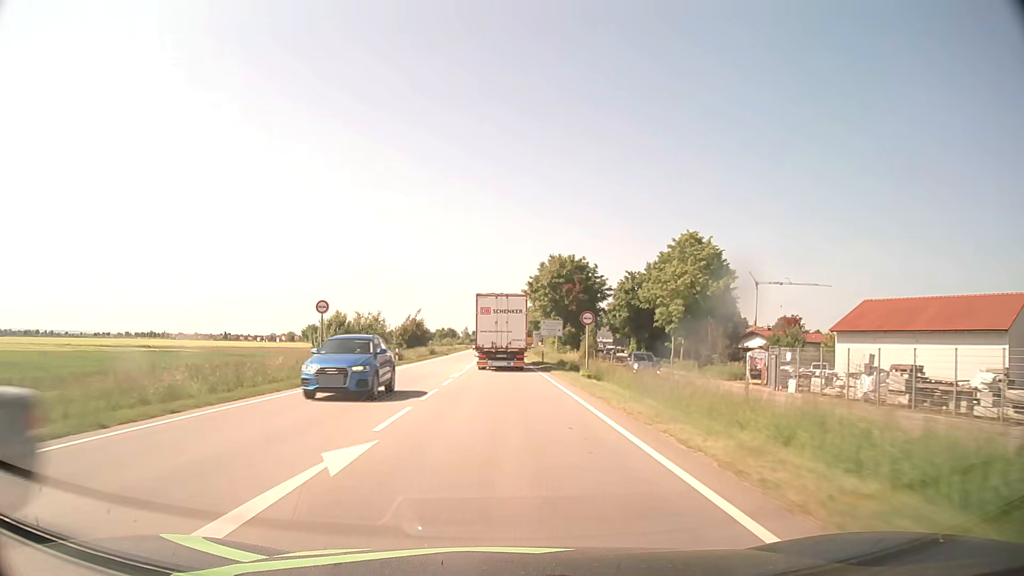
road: primary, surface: asphalt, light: Day
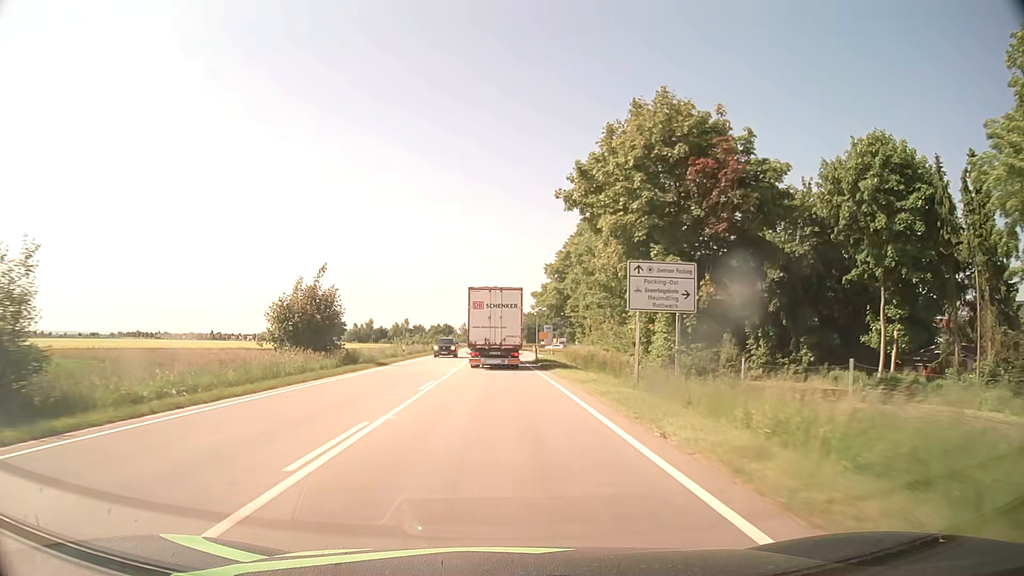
(-0.2, +45.2) m; 0°
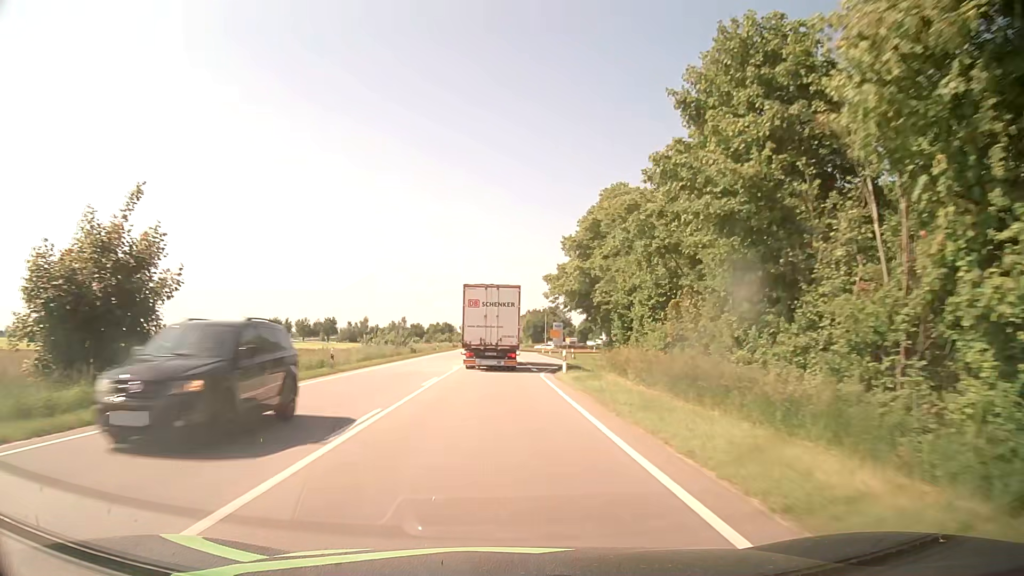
(-0.1, +21.4) m; 0°
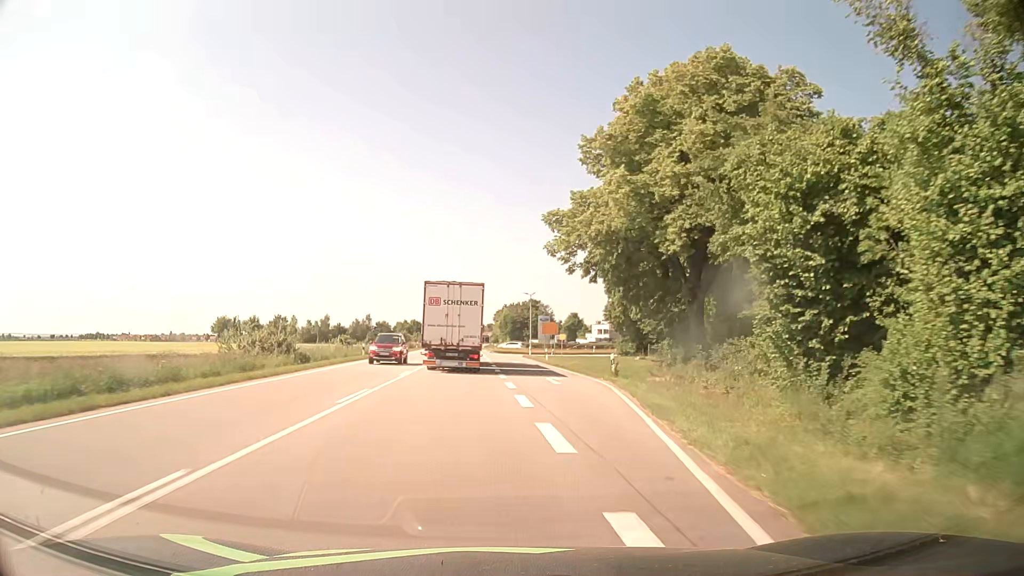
(+0.3, +30.3) m; +2°
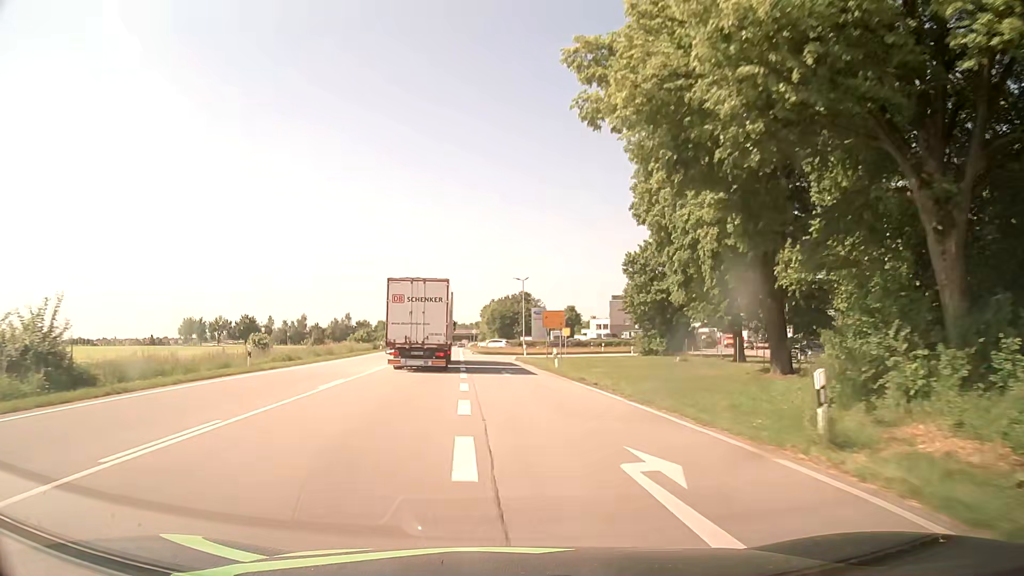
(+0.3, +19.5) m; +1°
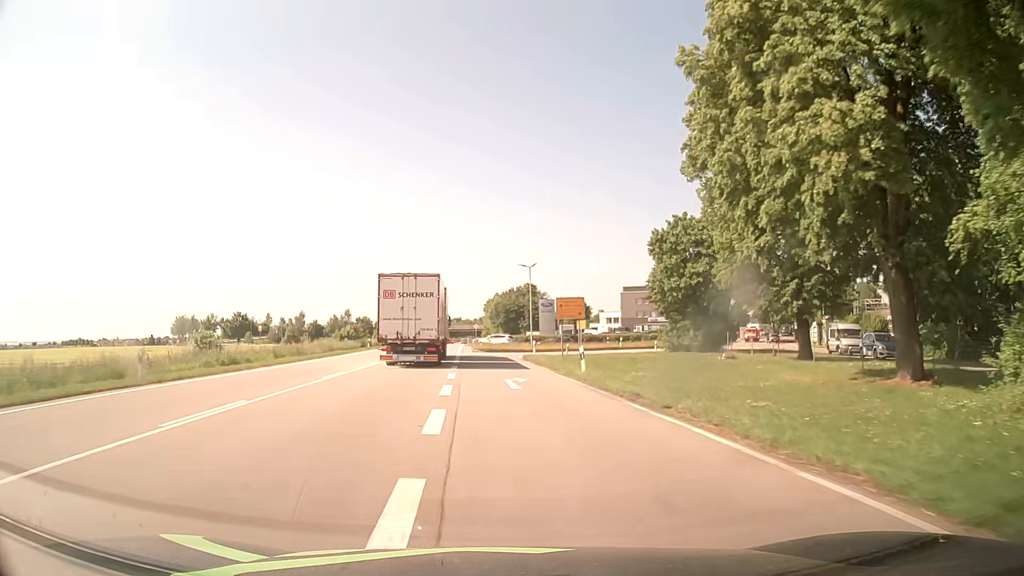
(0.0, +9.2) m; -1°
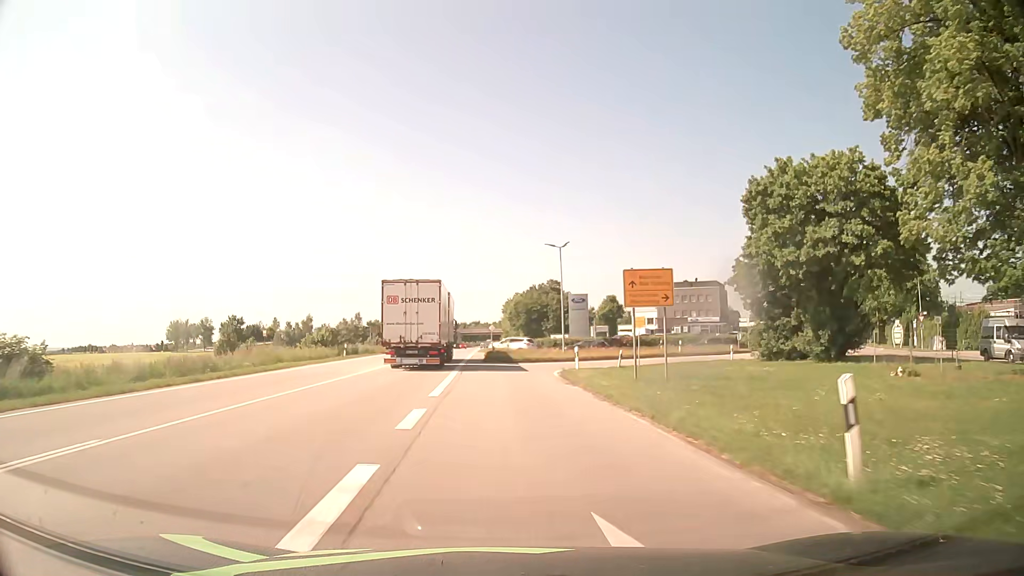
(-0.1, +17.0) m; -2°
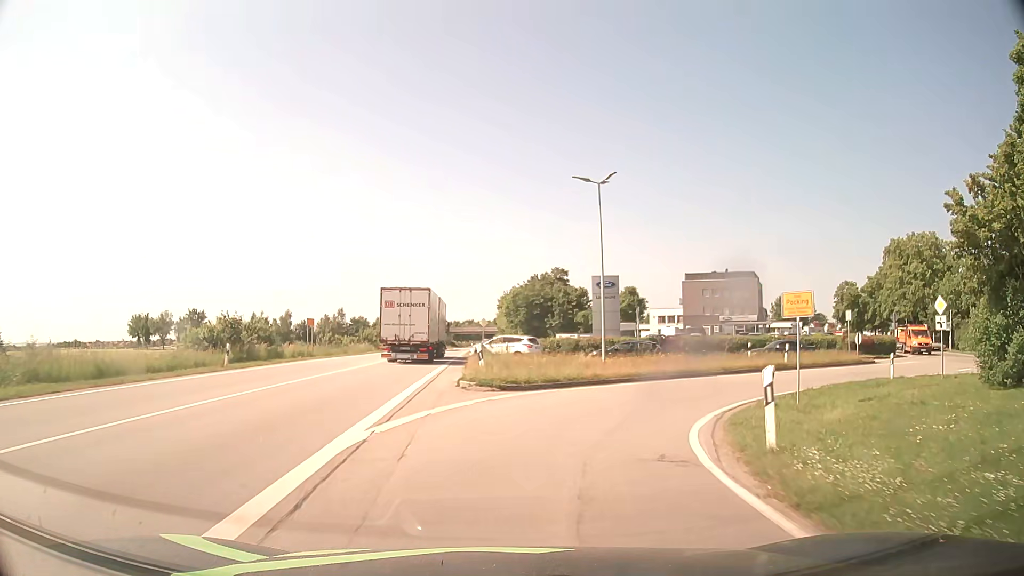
(-0.1, +21.1) m; 0°
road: primary_link
(+1, +10) (+5, +19) (+12, +26) (+21, +31) (+29, +36) (+36, +43) (+41, +52) (+44, +61) (+48, +70) (+53, +79) m
